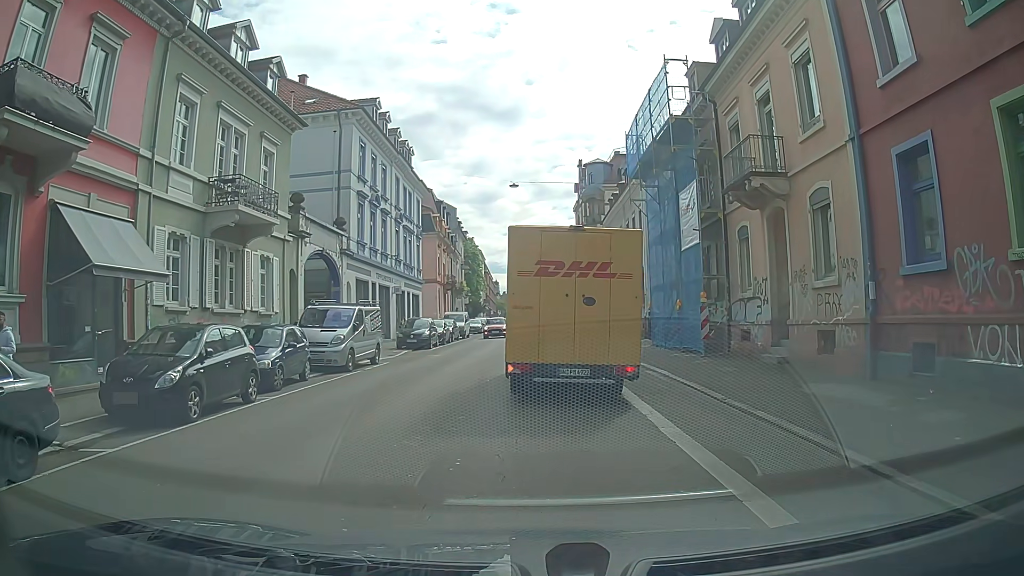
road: tertiary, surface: asphalt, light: Day
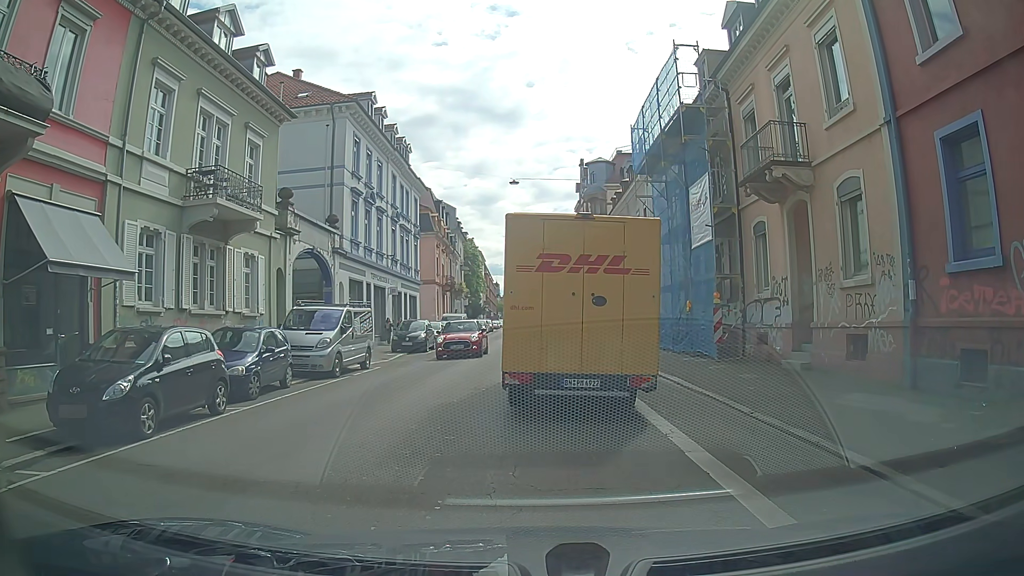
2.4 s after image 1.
(0.0, +1.4) m; 0°
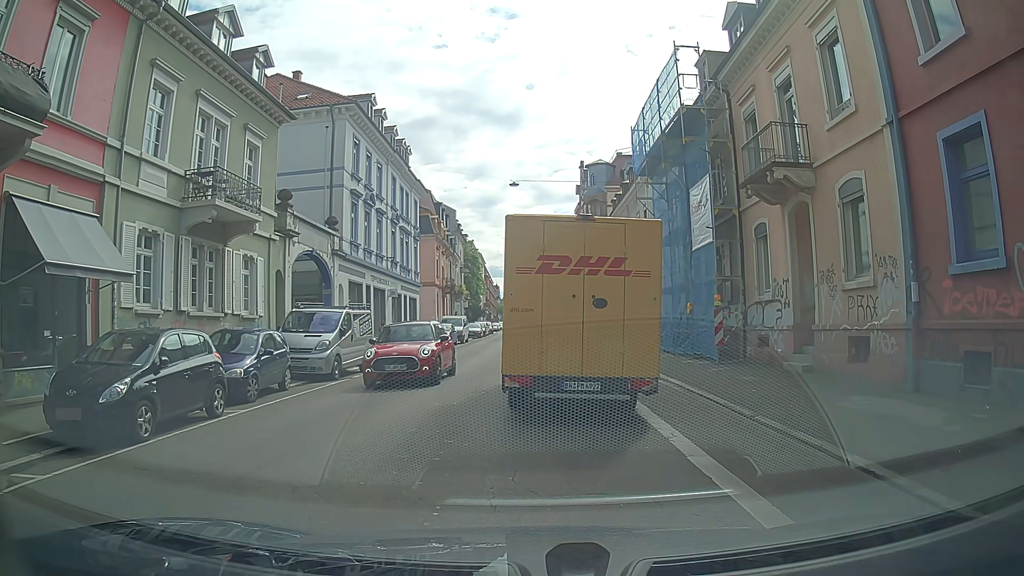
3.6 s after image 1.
(0.0, +0.1) m; 0°
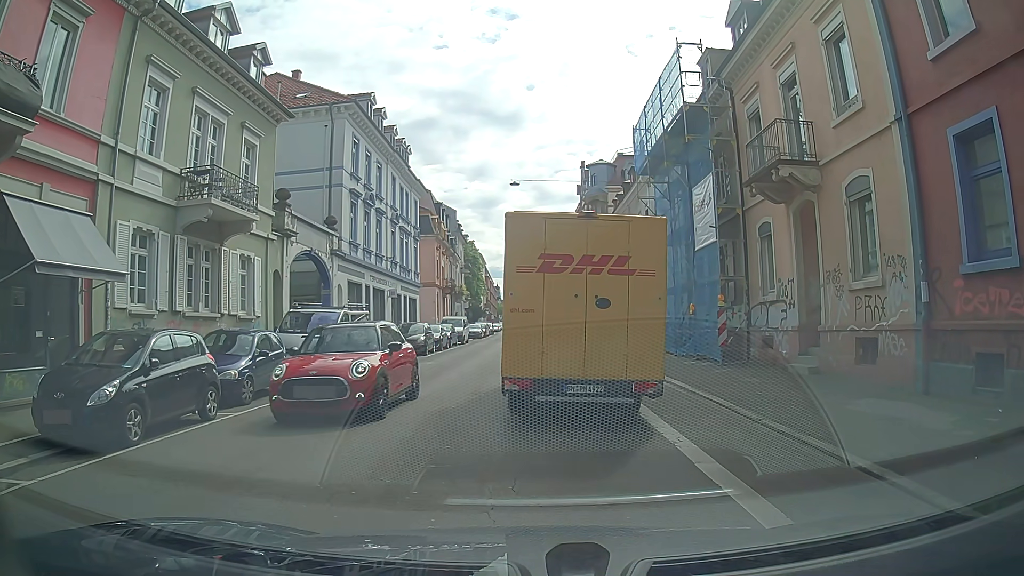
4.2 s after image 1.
(0.0, +0.3) m; 0°
